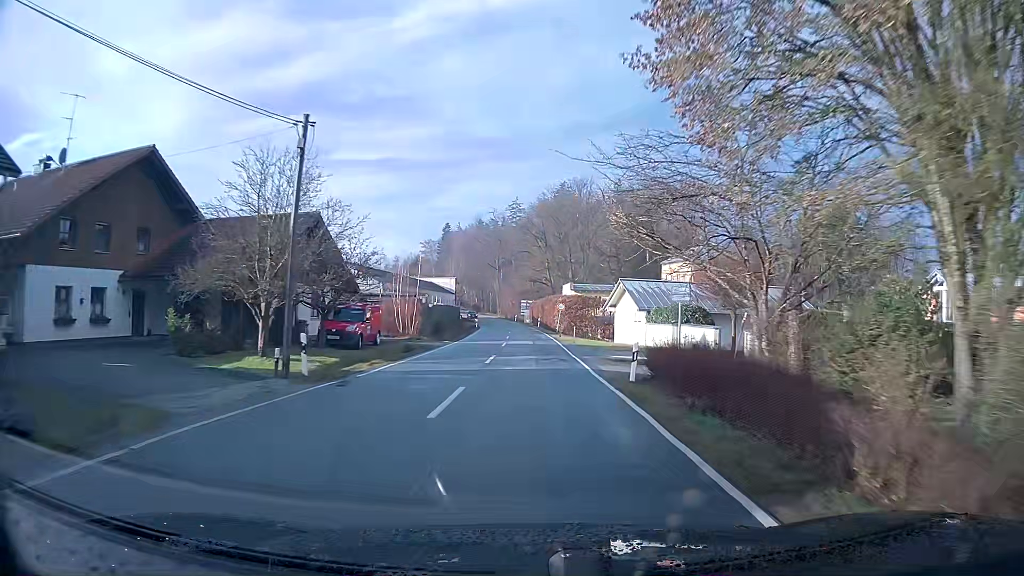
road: tertiary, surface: asphalt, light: Day
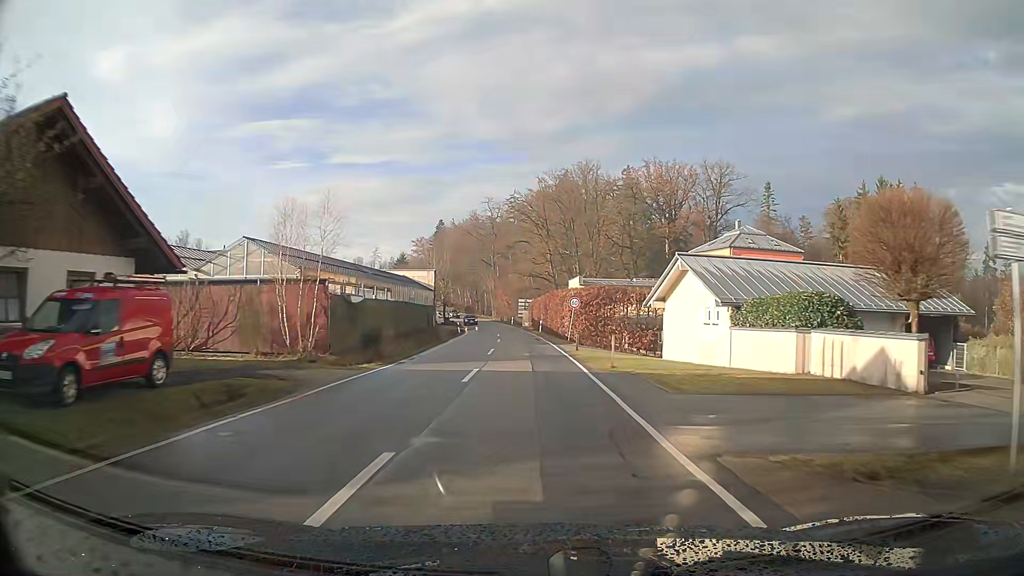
(0.0, +18.3) m; 0°
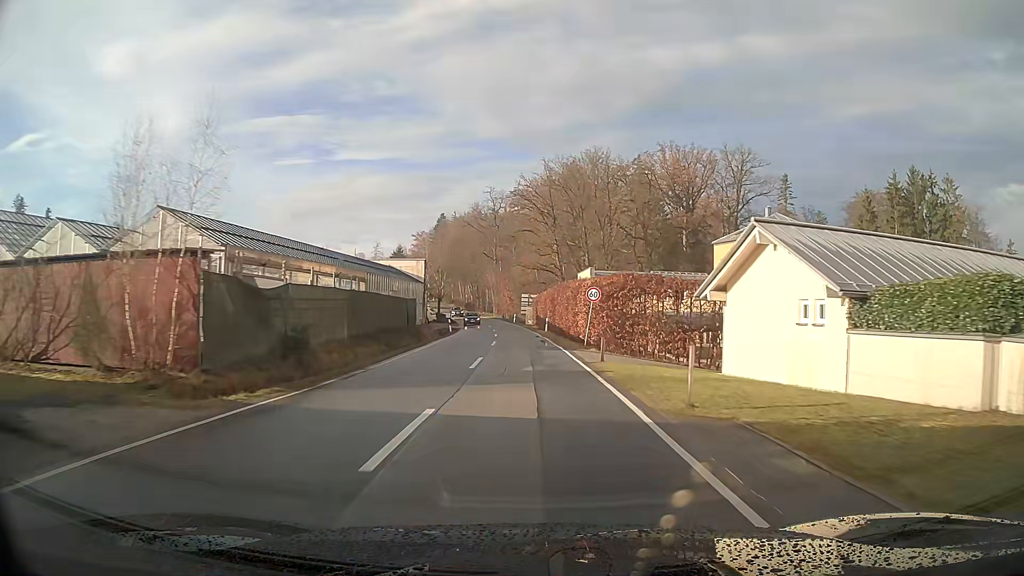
(0.0, +9.1) m; 0°
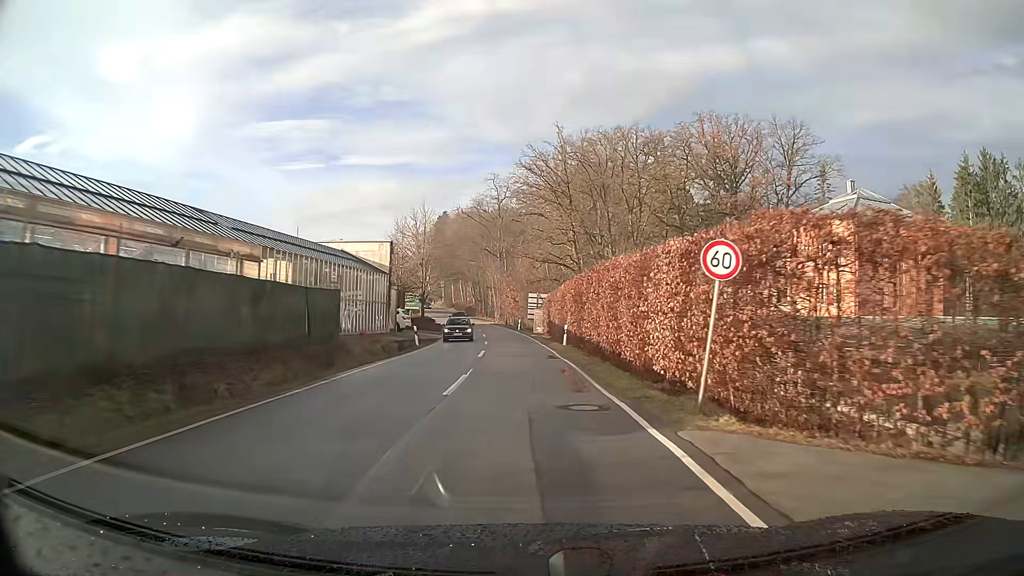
(-0.1, +18.0) m; -1°
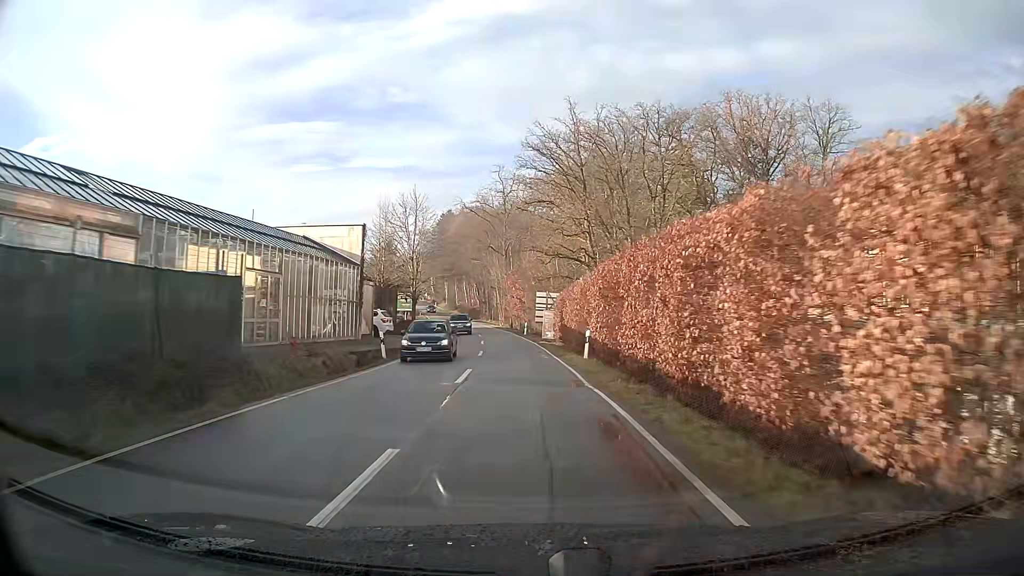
(0.0, +8.9) m; -1°
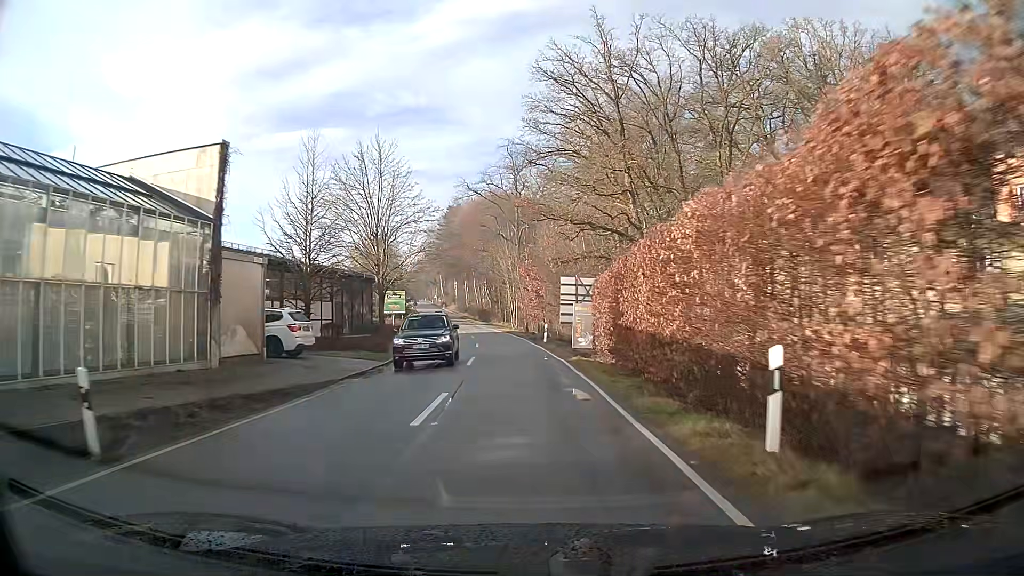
(-0.3, +17.7) m; -2°
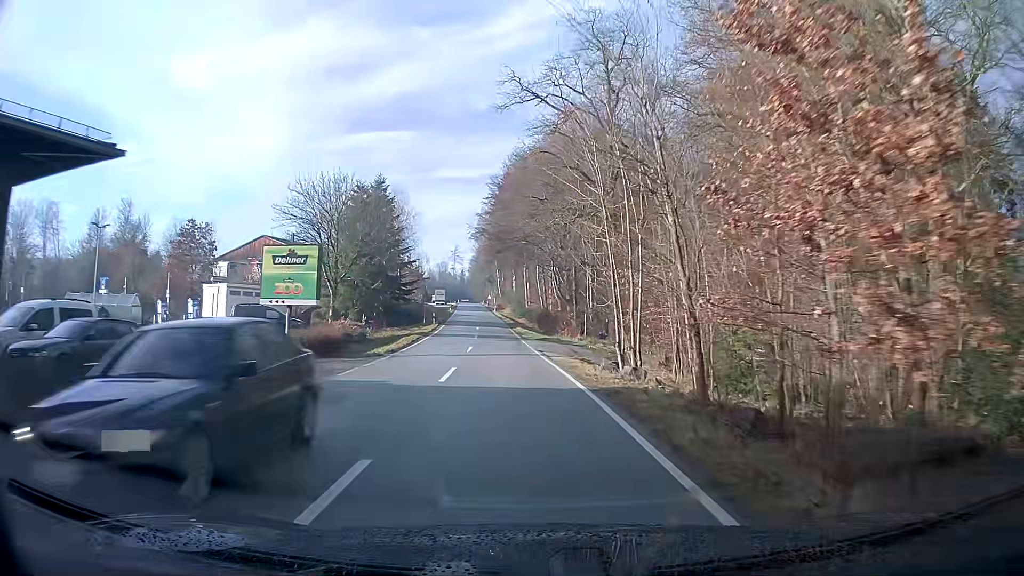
(-2.5, +43.6) m; -7°
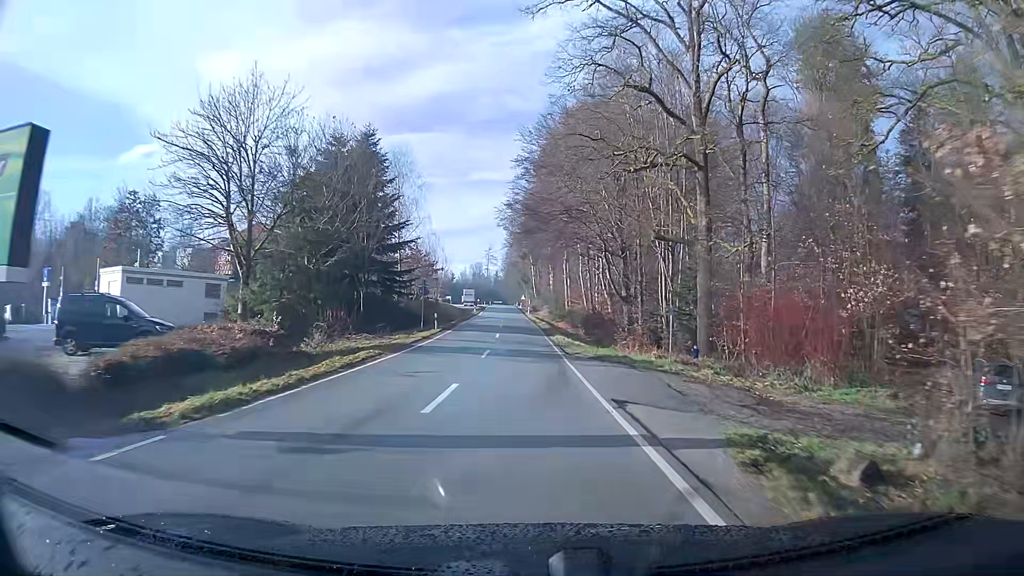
(-0.3, +17.6) m; -2°
